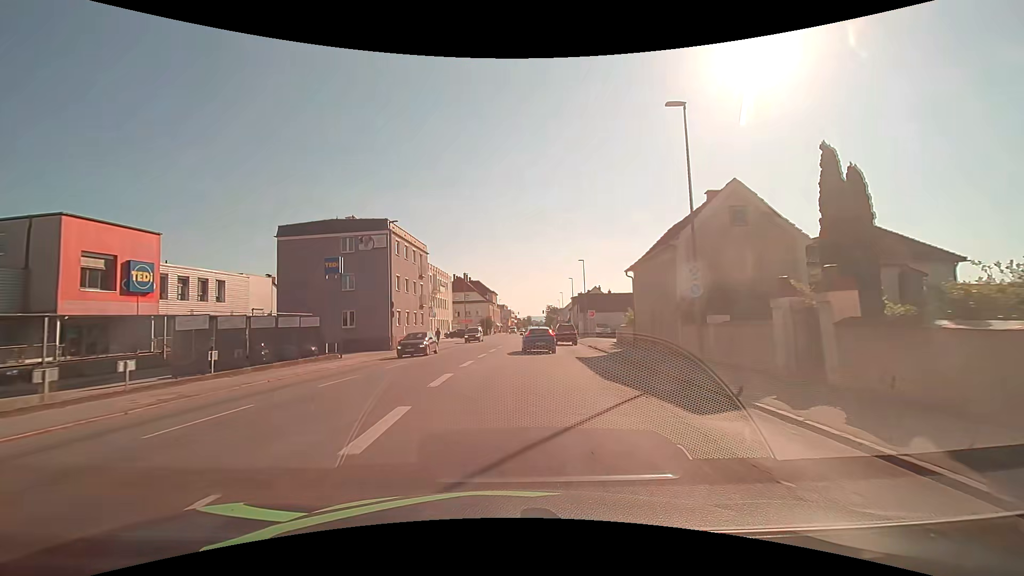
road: tertiary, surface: asphalt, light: Day
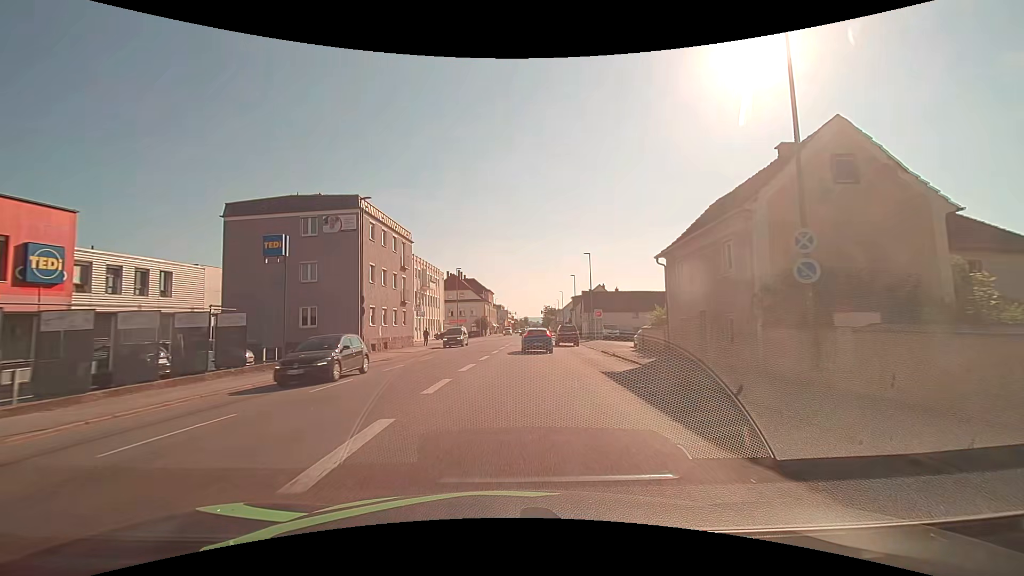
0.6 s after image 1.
(-0.1, +7.2) m; 0°
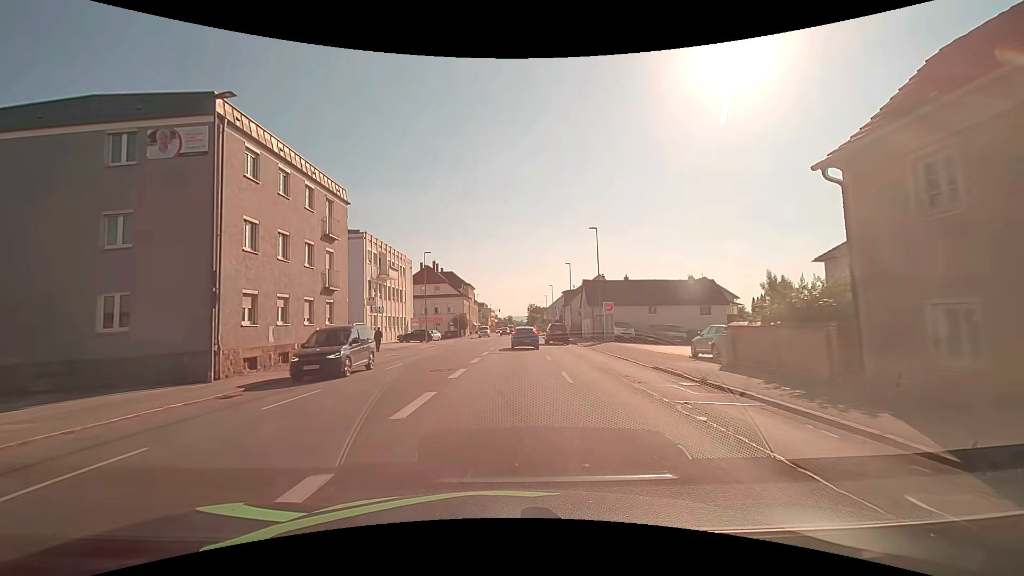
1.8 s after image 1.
(+0.2, +14.6) m; +2°
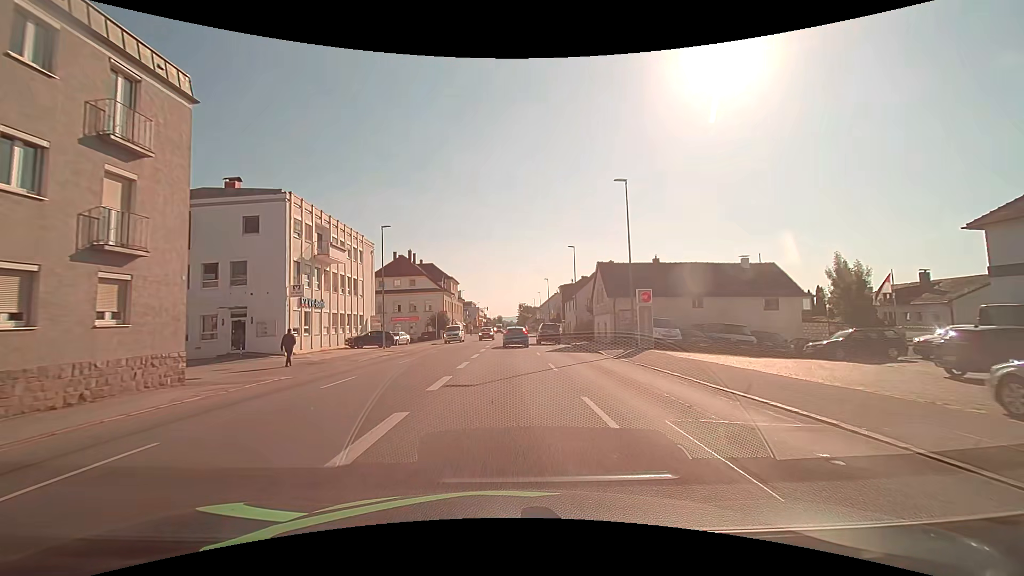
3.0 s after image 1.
(+0.2, +14.8) m; +1°
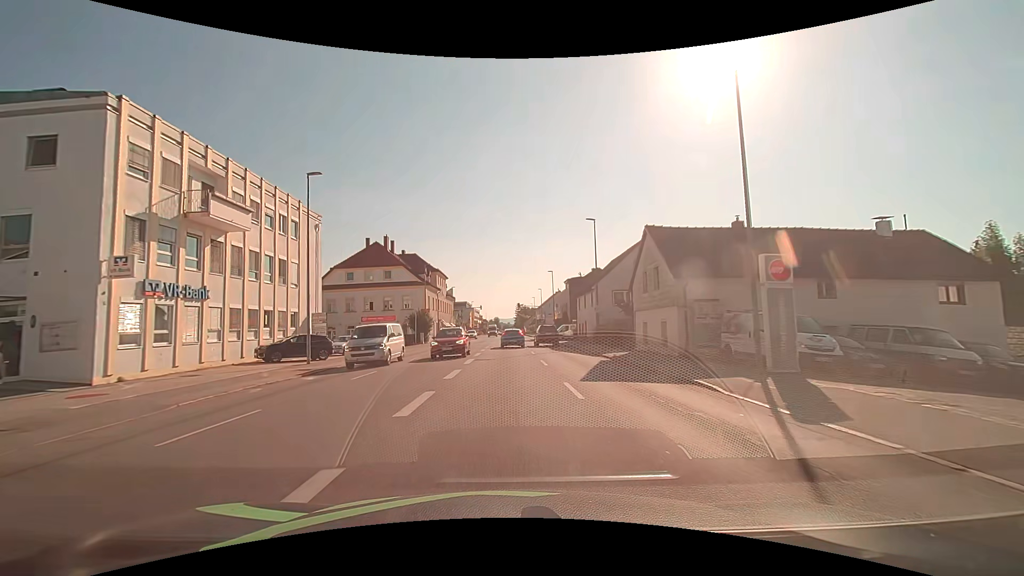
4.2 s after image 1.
(+0.1, +15.0) m; +1°
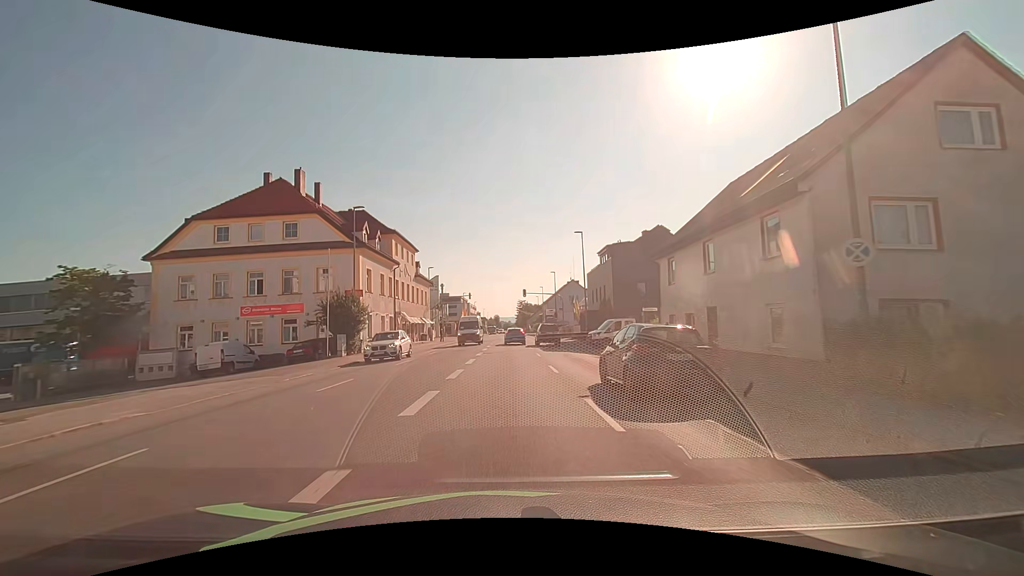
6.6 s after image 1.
(-0.1, +30.3) m; 0°
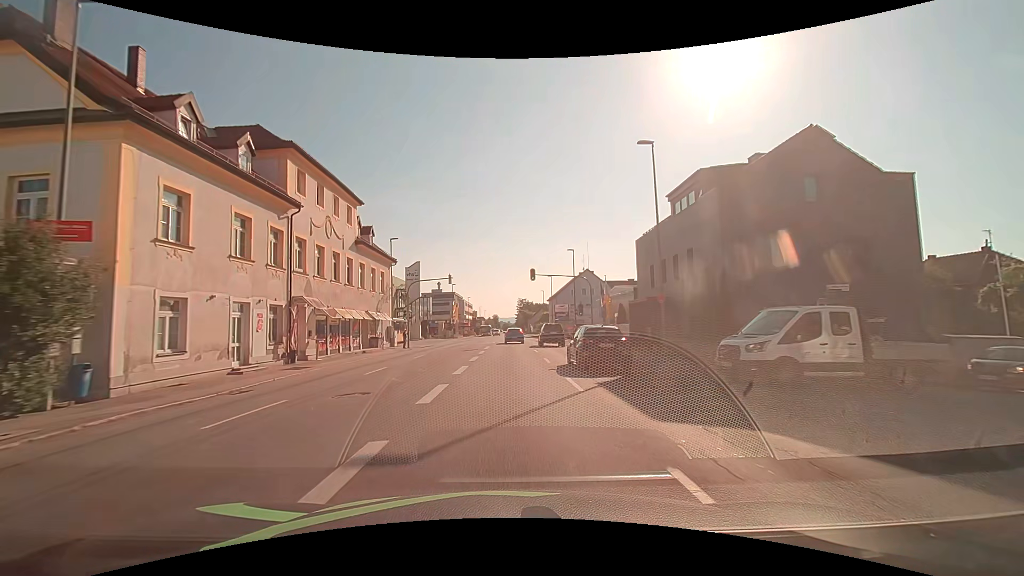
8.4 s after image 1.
(-0.2, +22.9) m; 0°
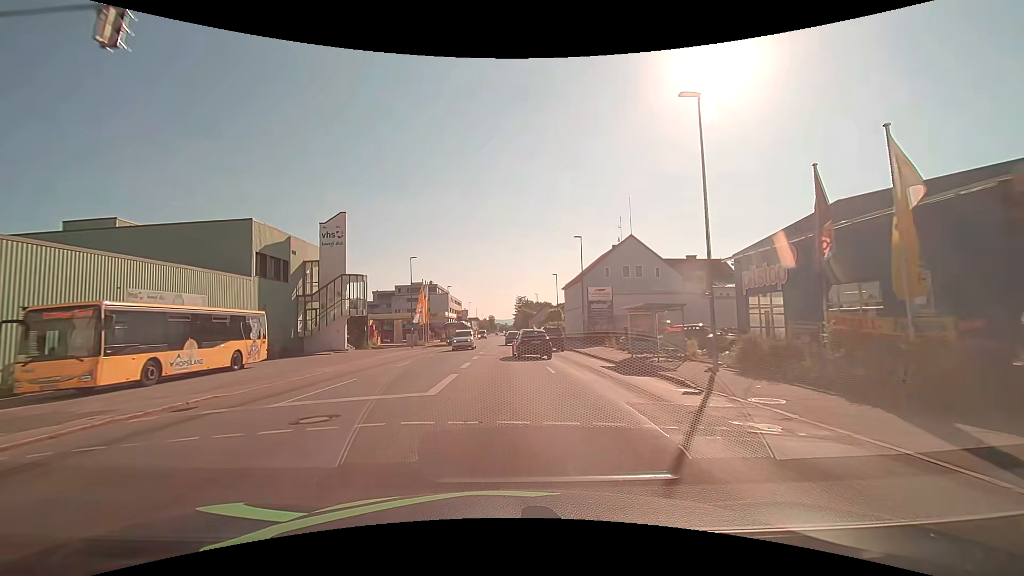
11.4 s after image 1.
(+0.2, +38.1) m; 0°
(0, +10) (0, +20) (0, +30) (0, +40) (0, +50) (0, +60) (0, +70) (0, +80) (0, +90) (0, +100) m
